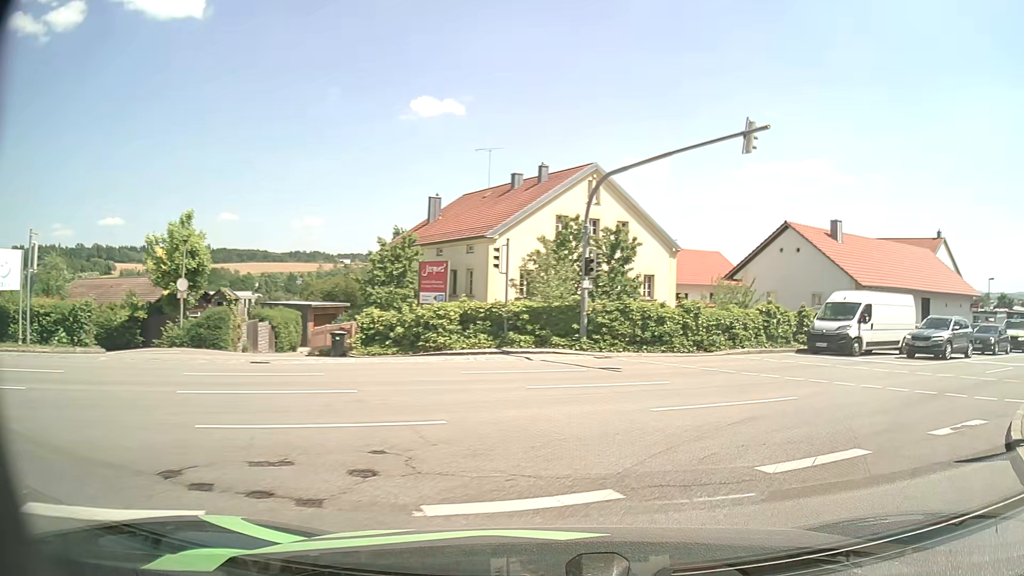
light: Day
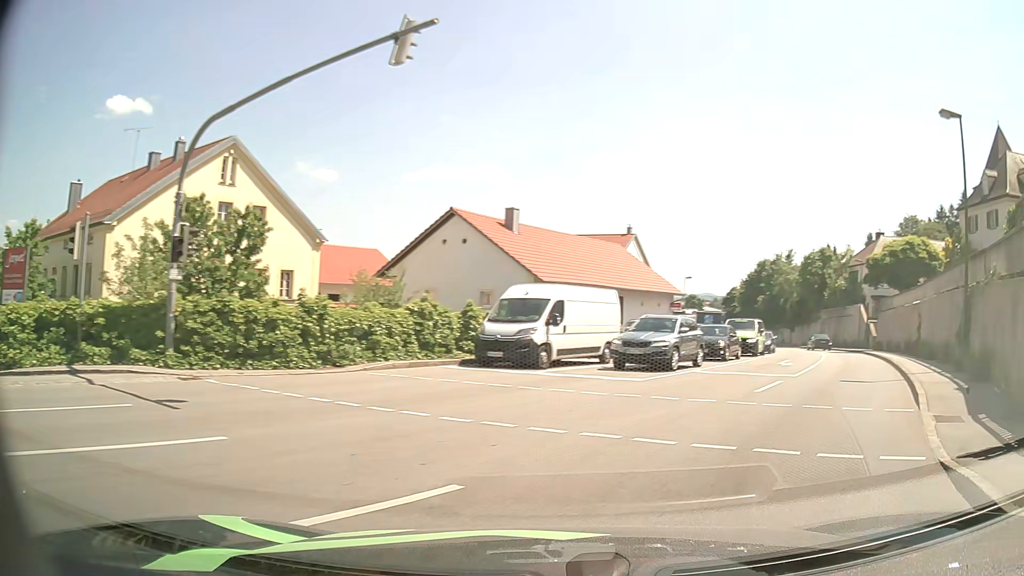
(+1.4, +6.0) m; +28°
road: tertiary
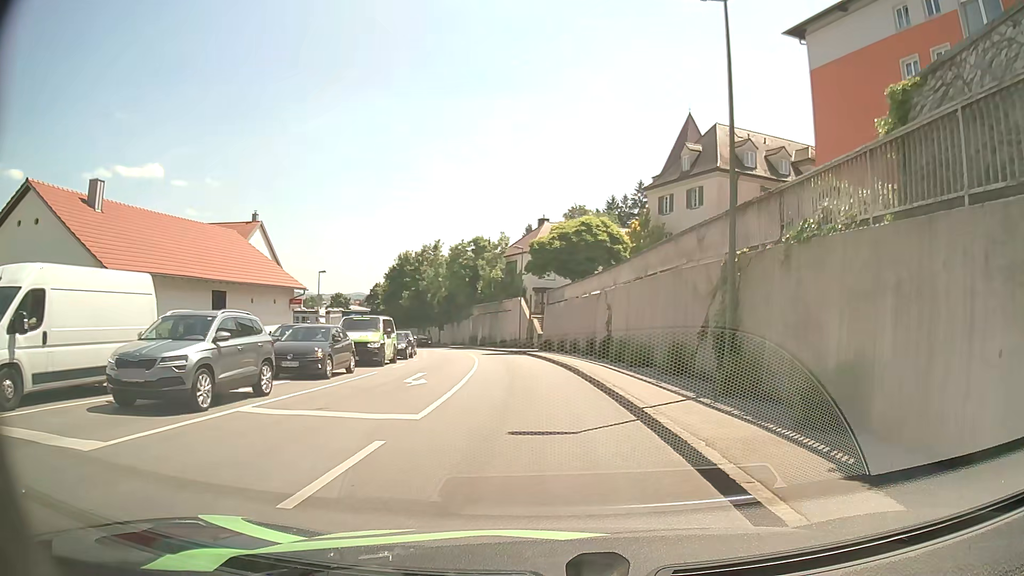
(+2.6, +8.3) m; +28°
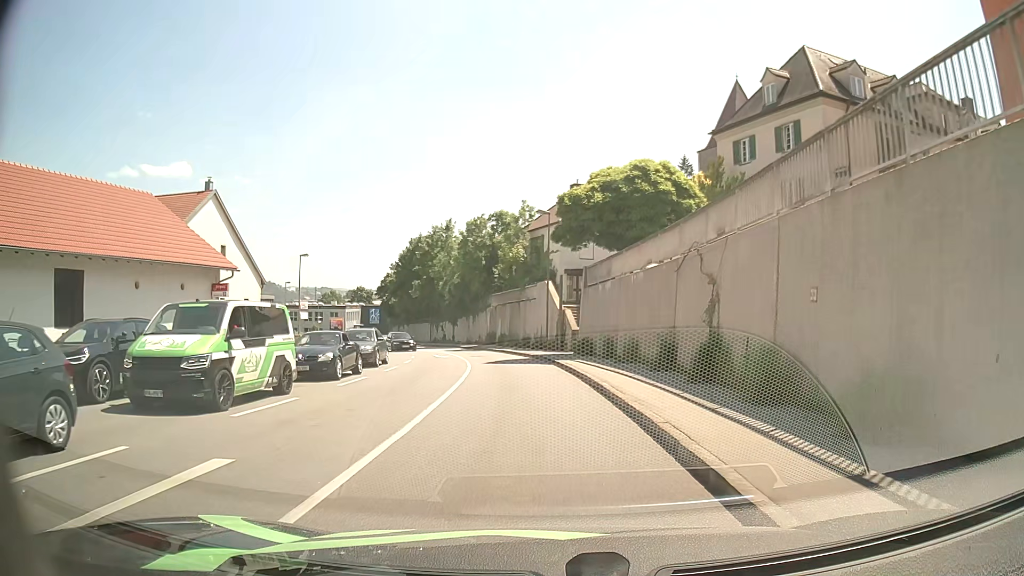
(+0.3, +14.4) m; -1°
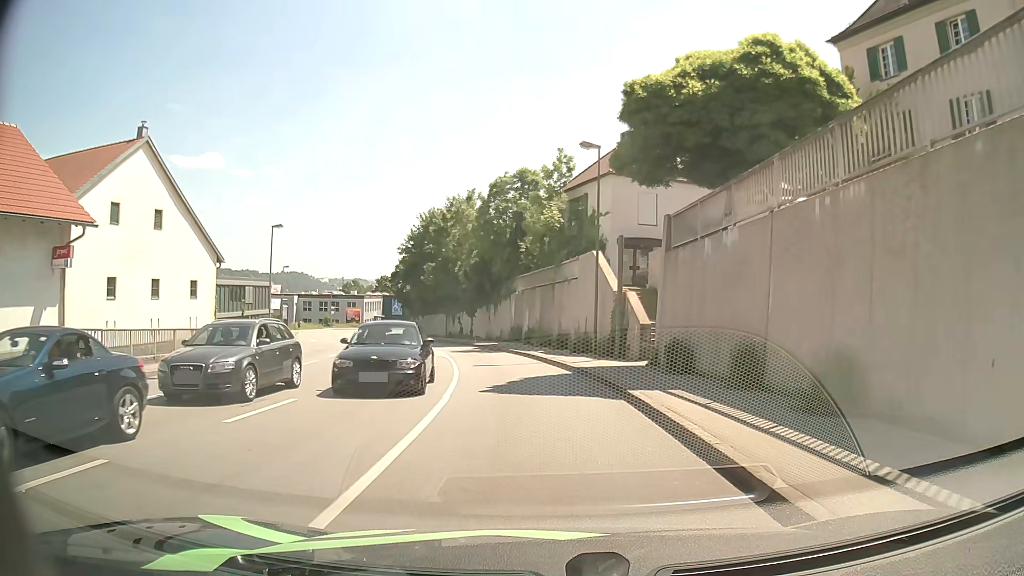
(-0.5, +13.4) m; -3°
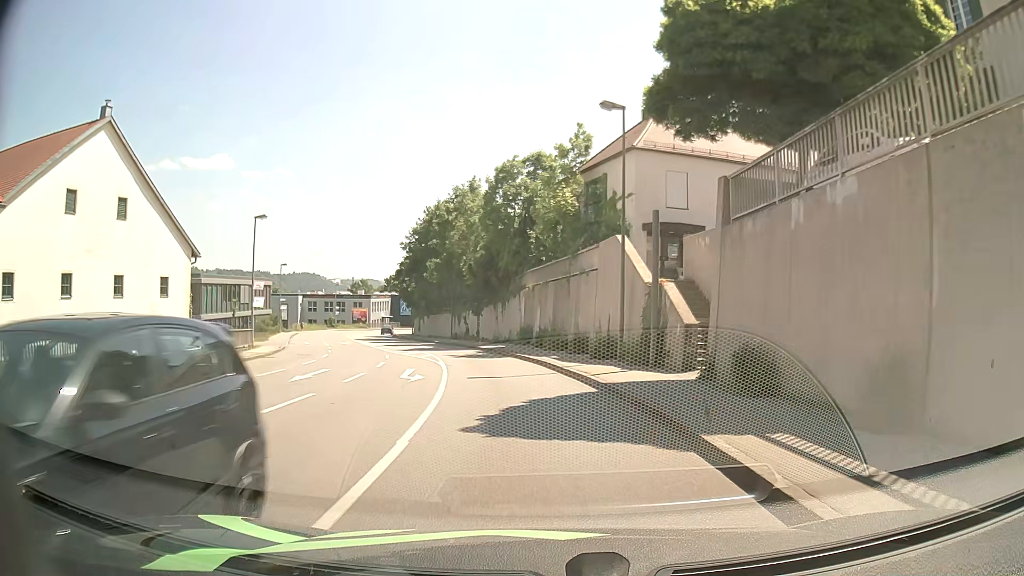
(-0.1, +4.8) m; -1°
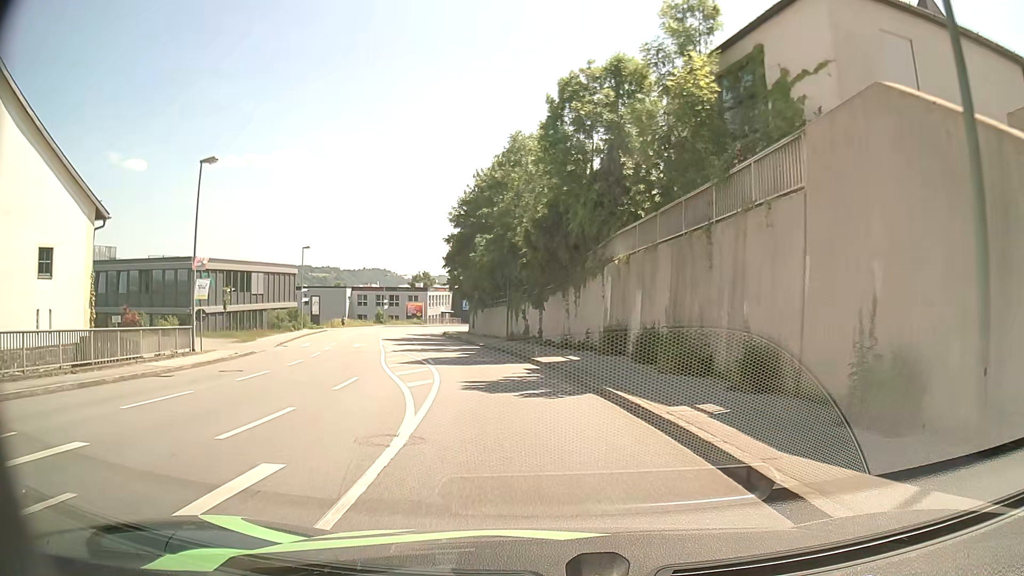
(-0.8, +15.0) m; -6°
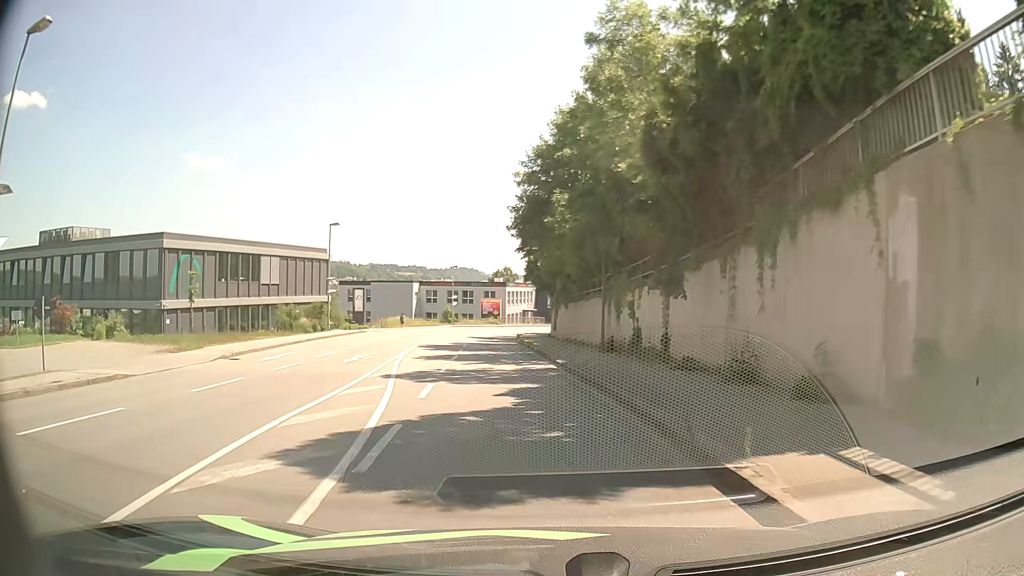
(-0.9, +16.0) m; -7°
(-1, +10) (-2, +20) (-4, +30) (-6, +40) (-7, +49) (-7, +59) (-7, +69) (-6, +79) (-4, +89) (-1, +99) m
